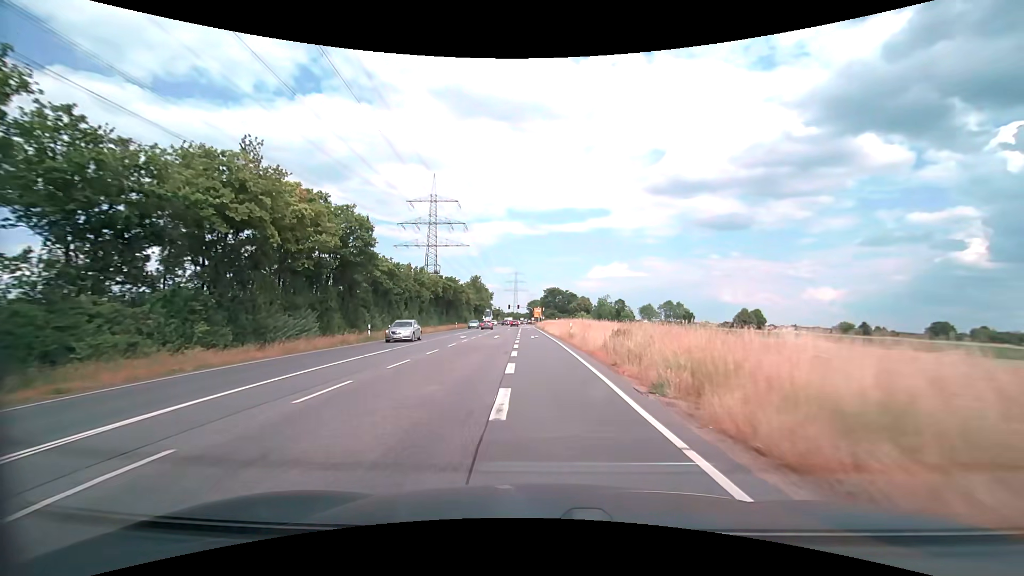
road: secondary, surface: asphalt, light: Day
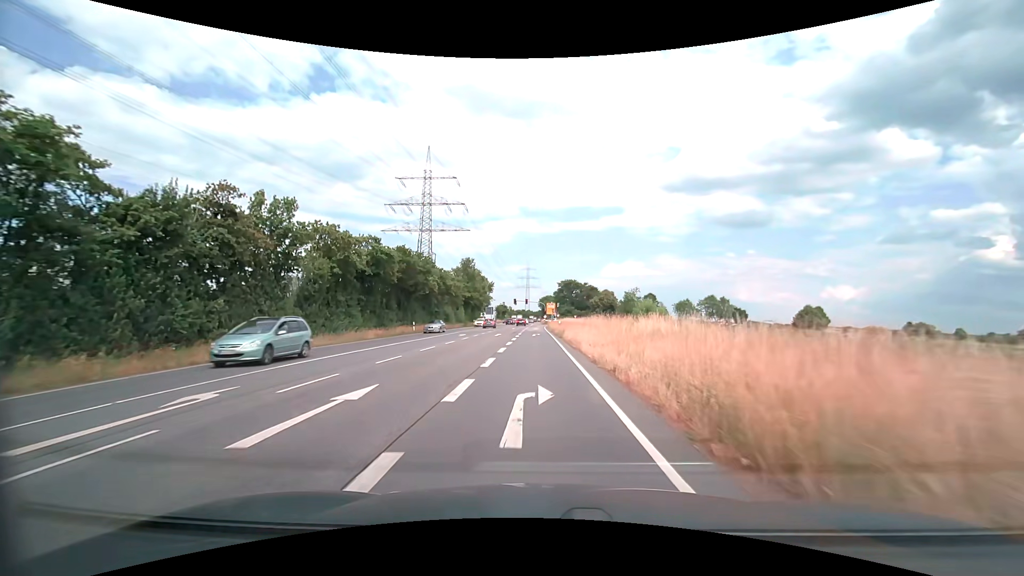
(-0.2, +34.7) m; -2°
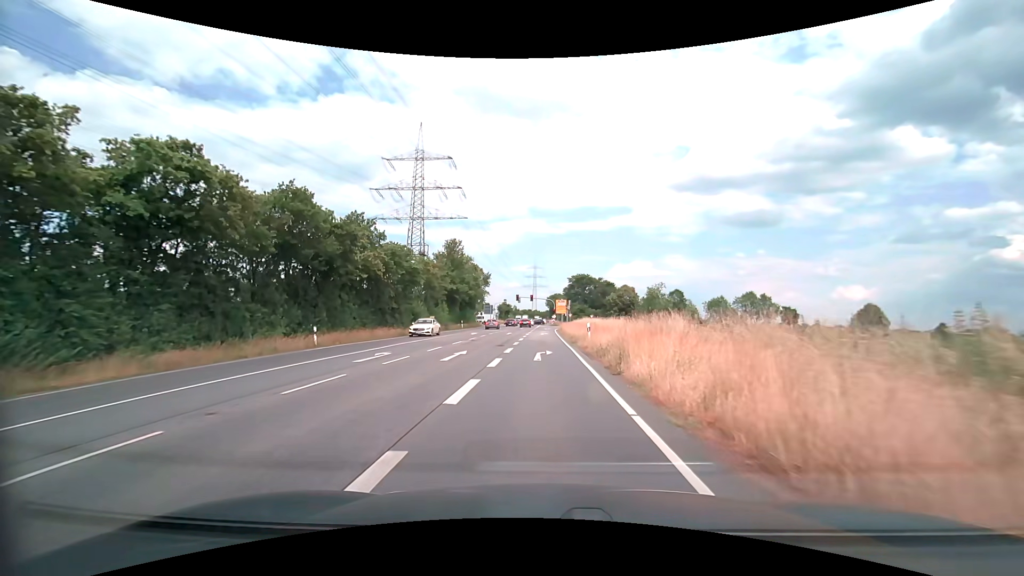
(-0.2, +23.9) m; -1°
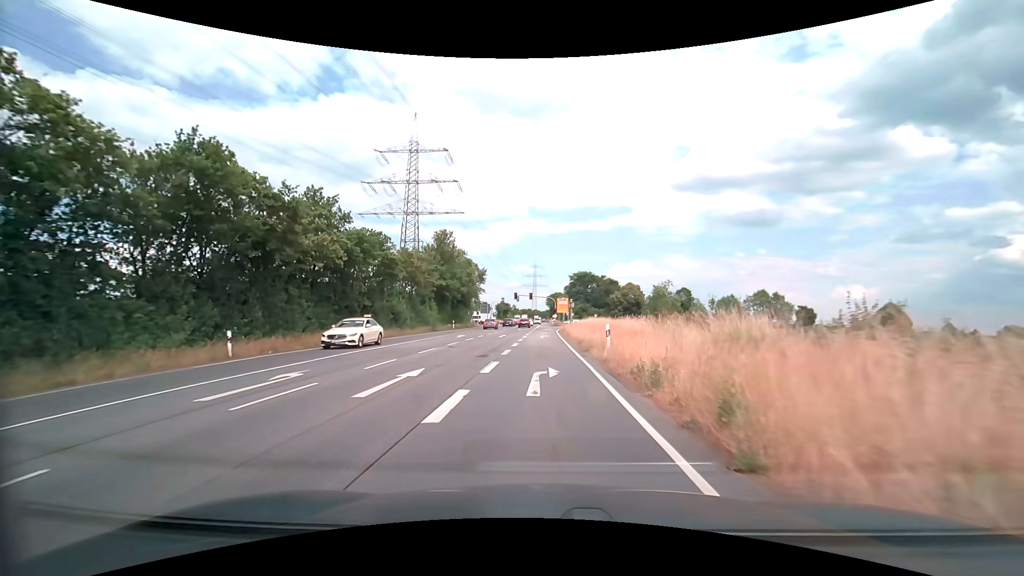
(0.0, +7.5) m; 0°
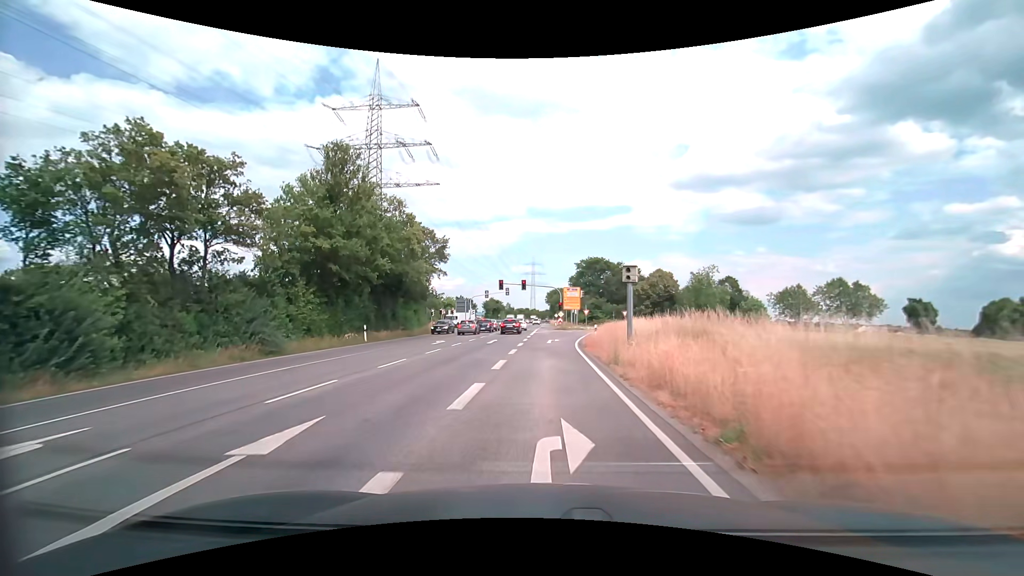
(+0.1, +34.6) m; 0°
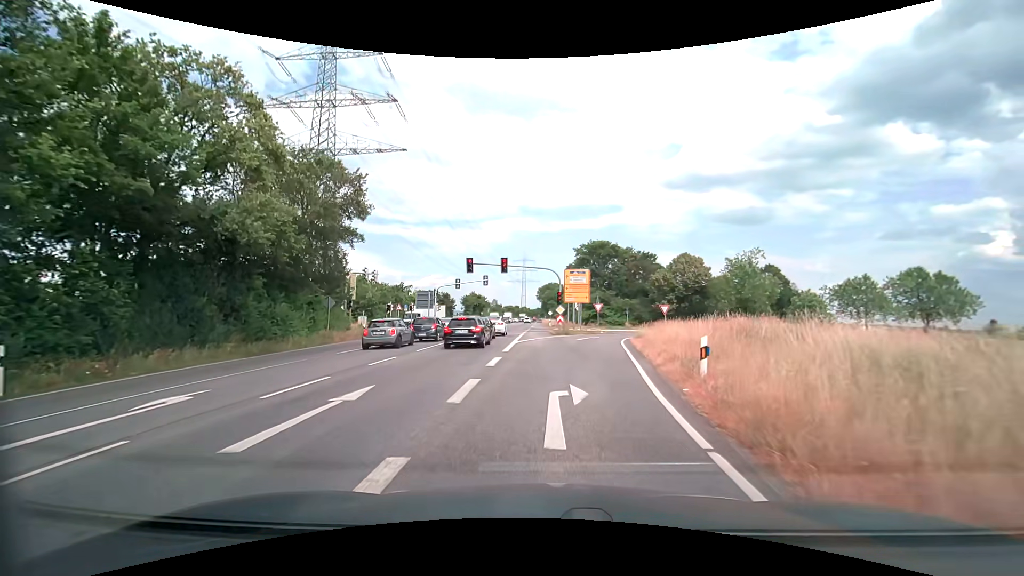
(+0.1, +23.2) m; +1°
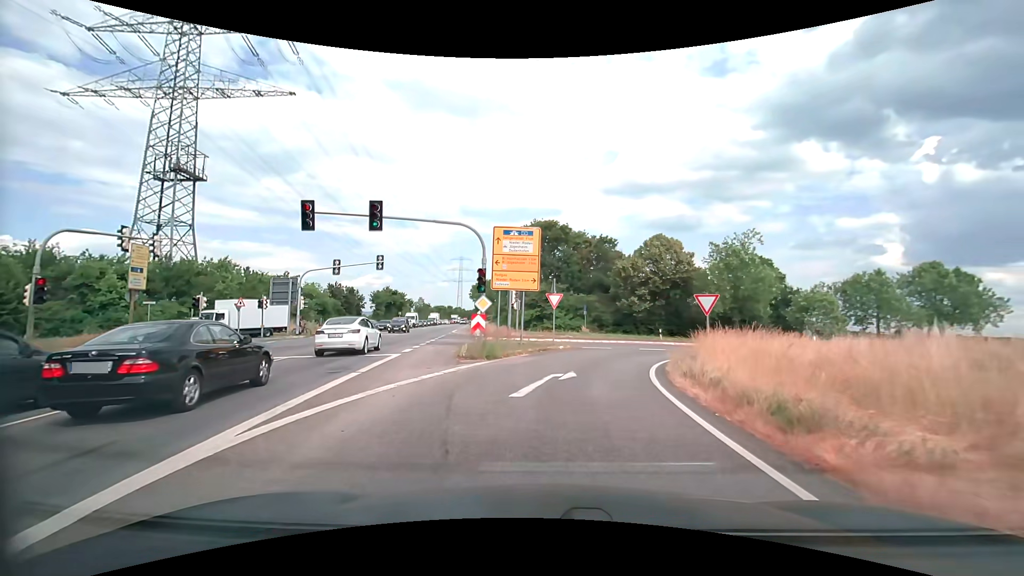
(+1.3, +21.6) m; +7°
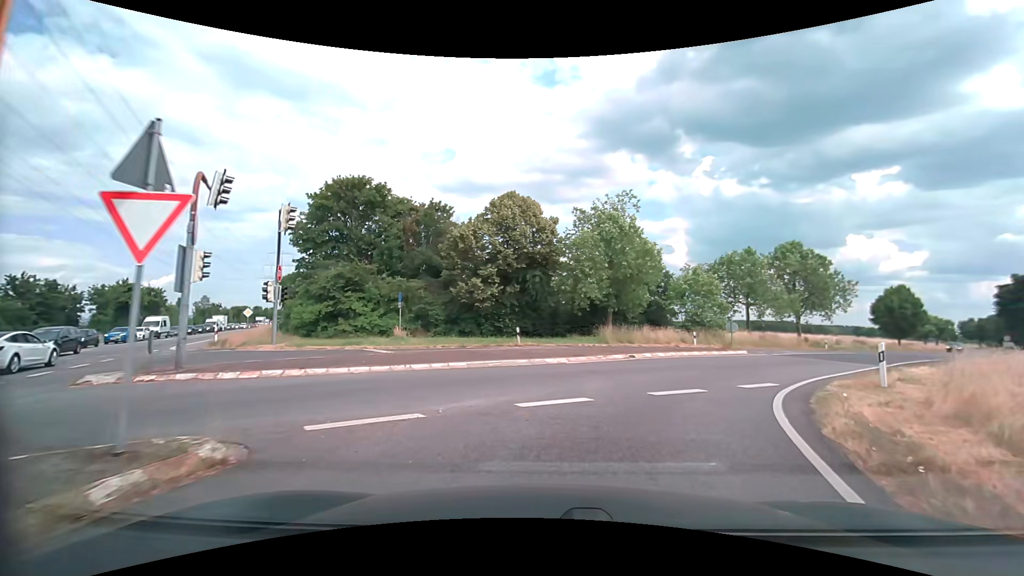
(+2.3, +19.1) m; +18°
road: secondary_link
(+2, +10) (+6, +19) (+12, +26) (+19, +34) (+27, +41) (+34, +48) (+41, +55) (+48, +62) (+55, +69) (+62, +76) m
